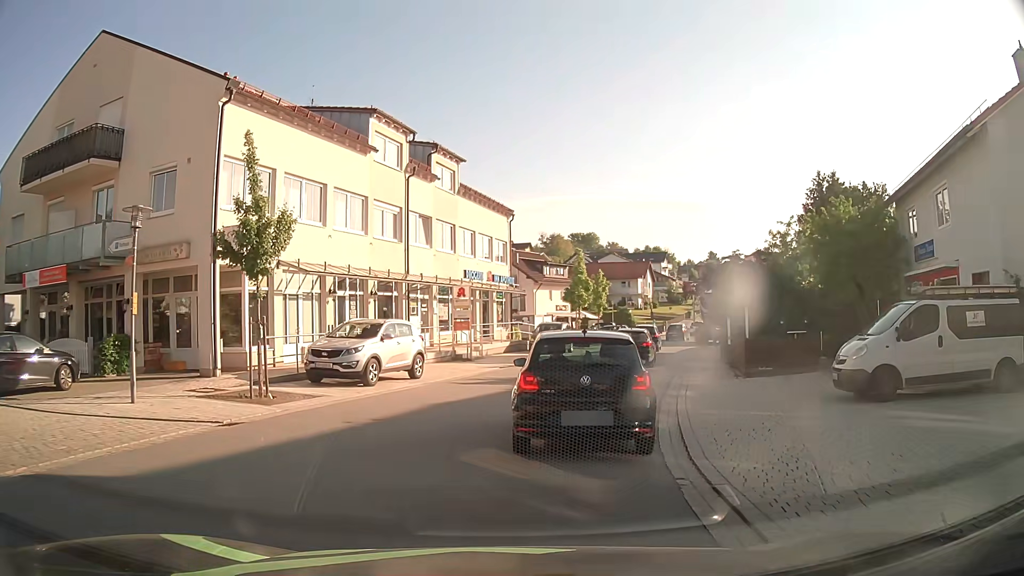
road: tertiary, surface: asphalt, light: Day
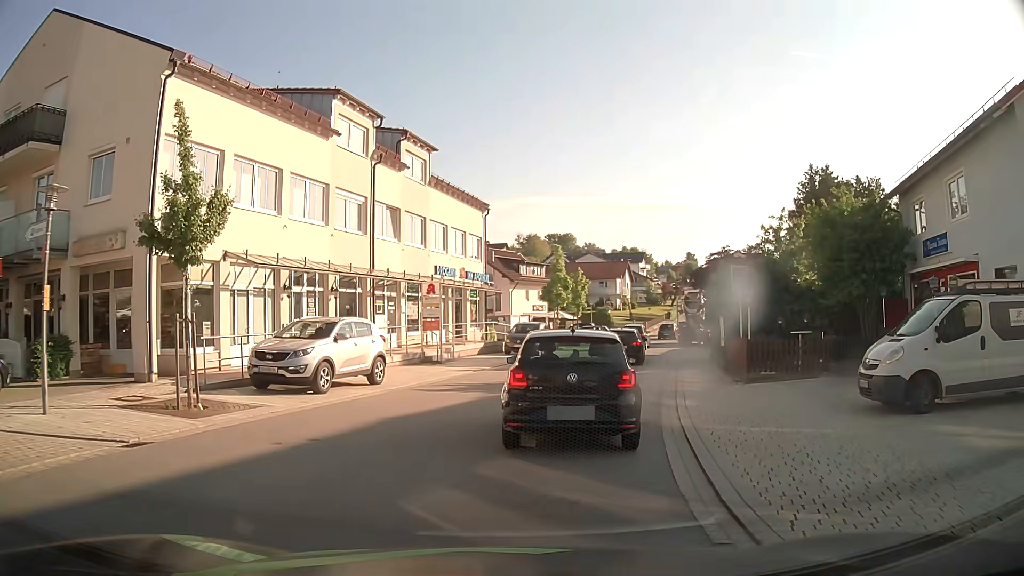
(0.0, +2.2) m; +1°
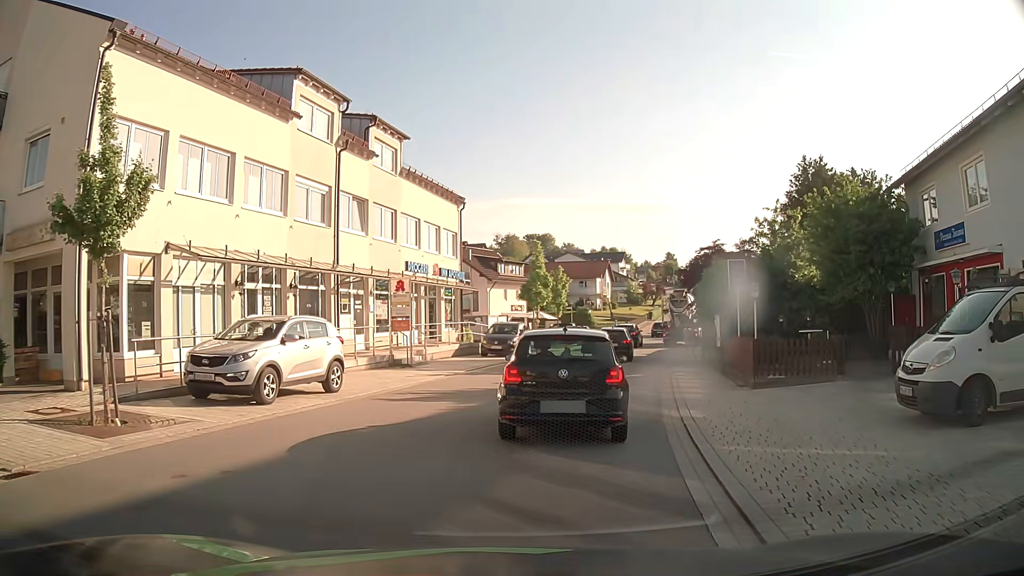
(+0.1, +2.1) m; +2°
